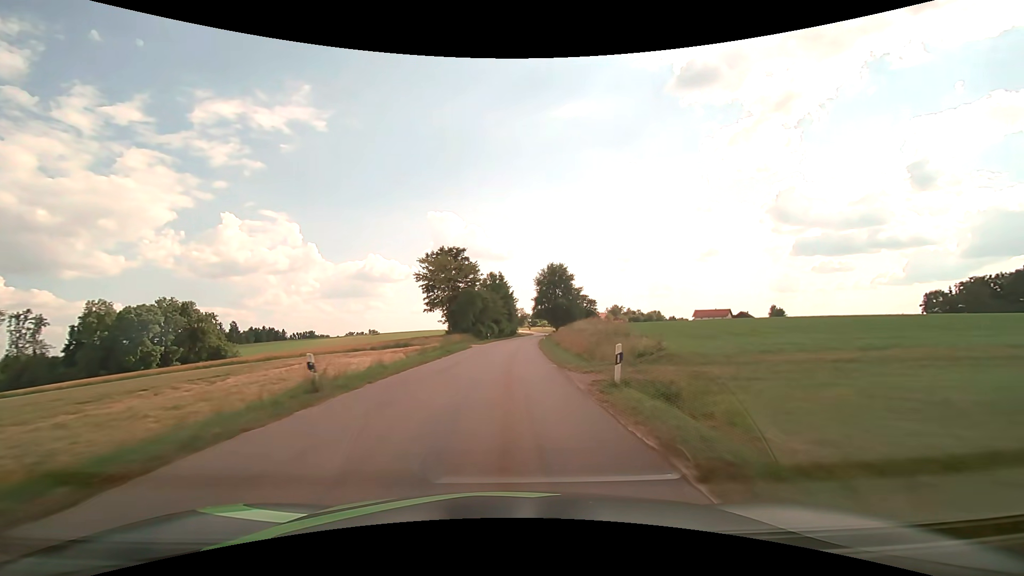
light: Day
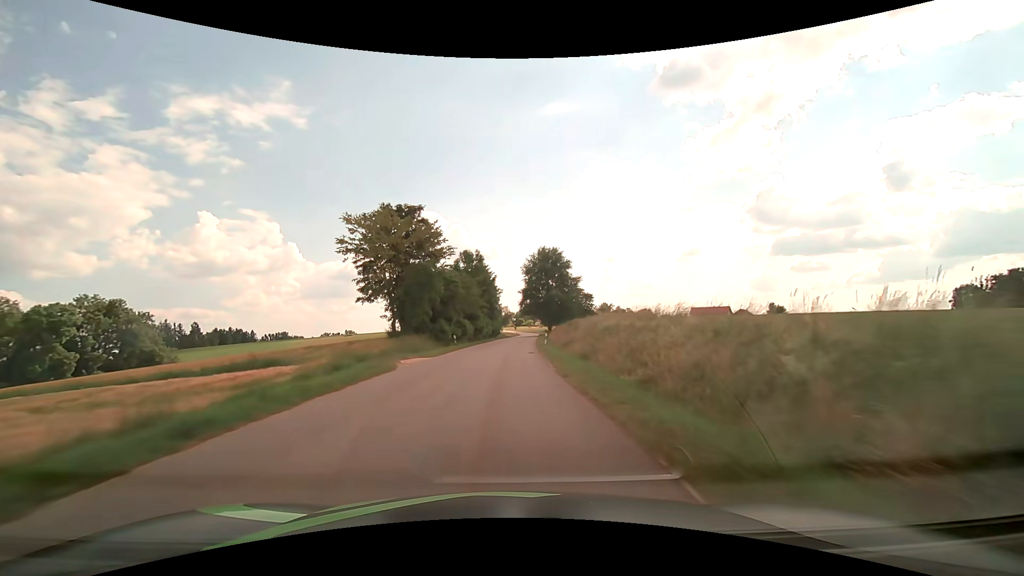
(+0.4, +23.9) m; +2°
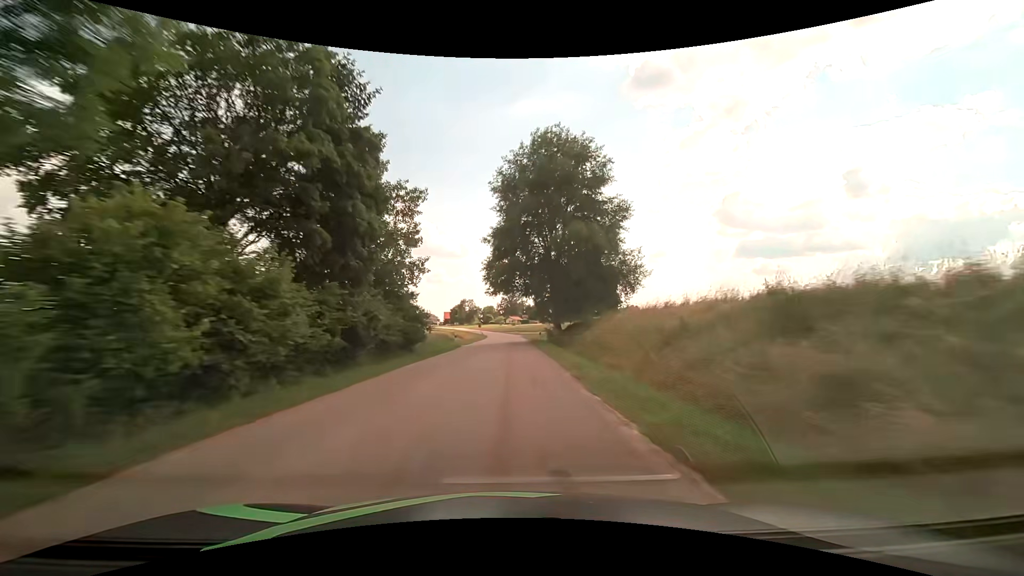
(+1.6, +60.6) m; +4°
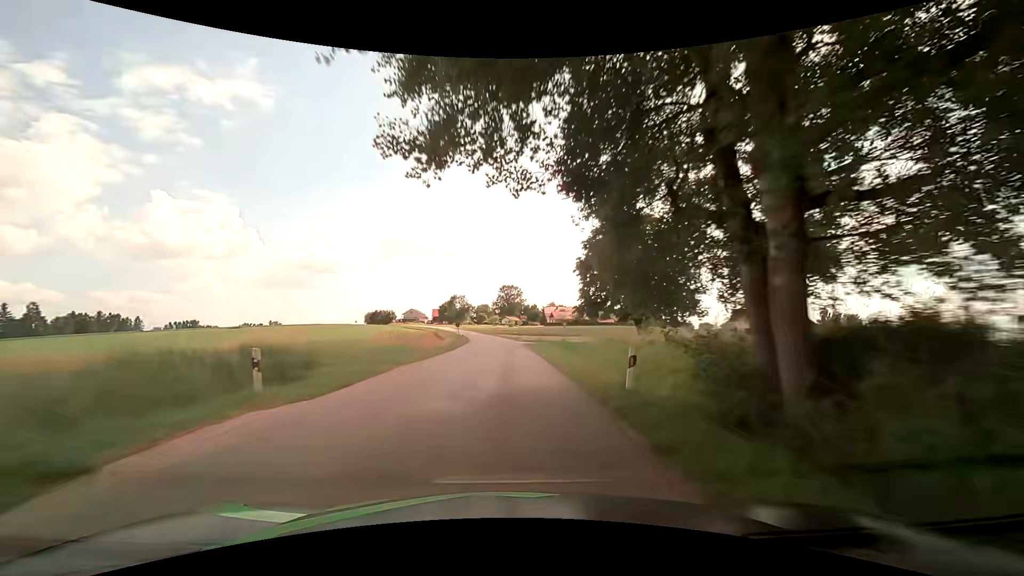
(+0.3, +35.0) m; +1°
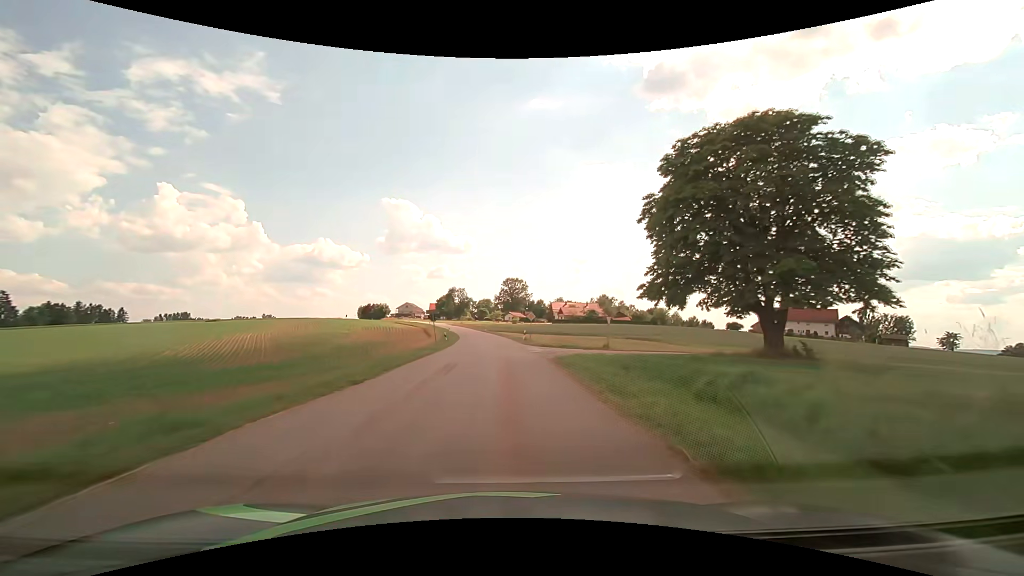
(-0.2, +22.6) m; 0°
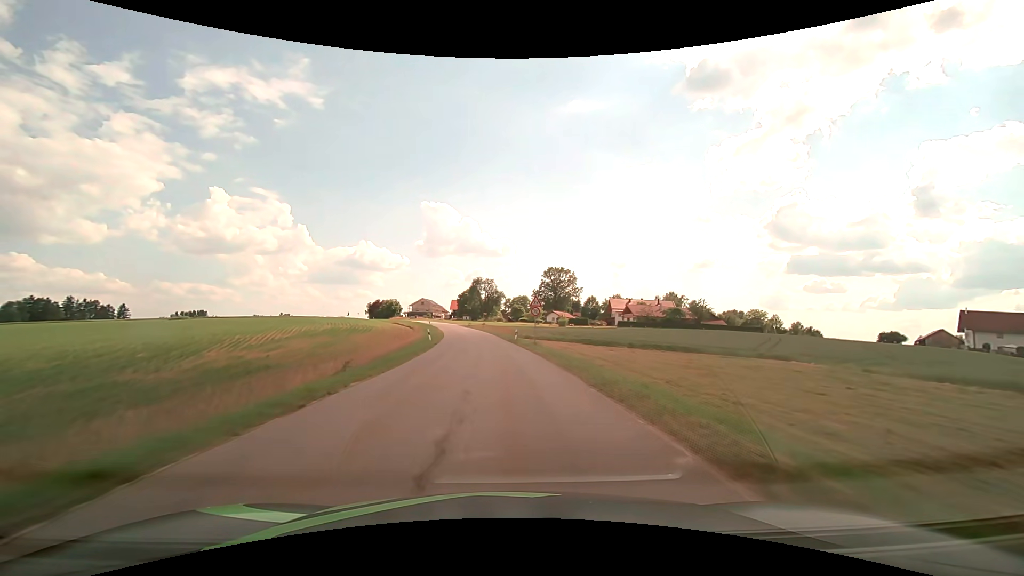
(-1.7, +55.0) m; -4°
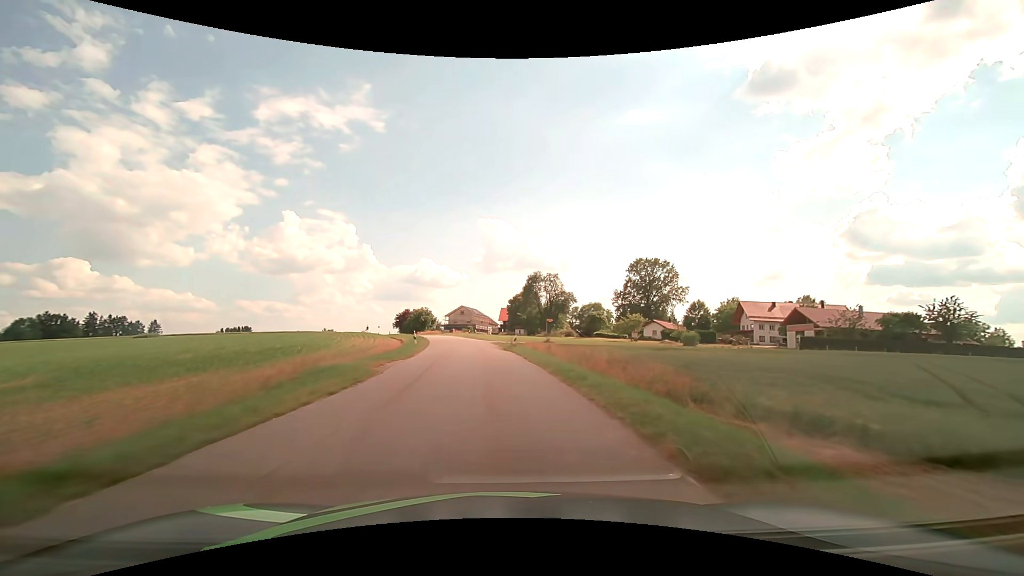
(-2.9, +53.6) m; -7°
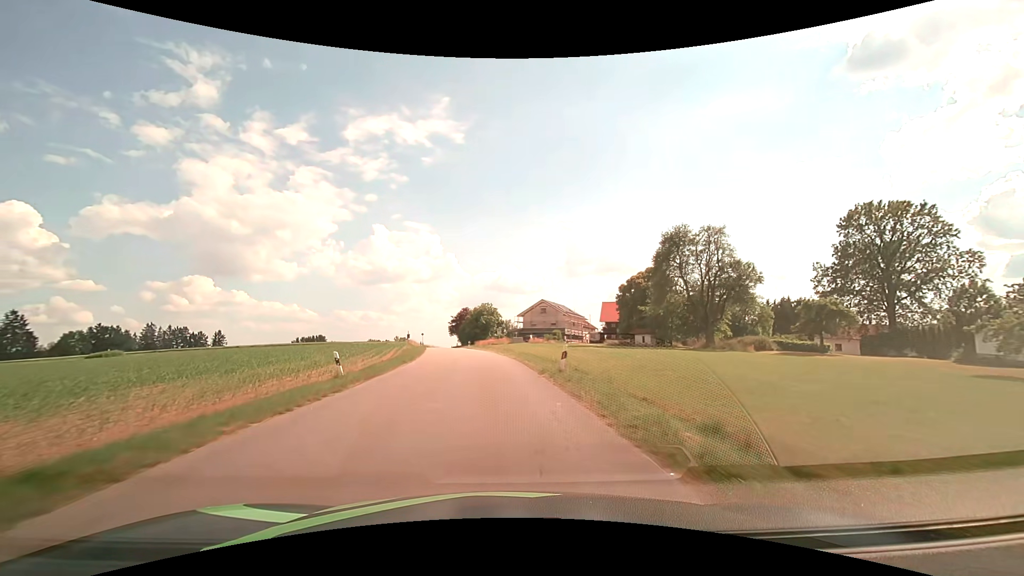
(-3.8, +52.8) m; -9°
(0, +10) (-1, +20) (-2, +30) (-3, +40) (-4, +50) (-6, +60) (-7, +69) (-9, +79) (-11, +89) (-12, +99) m
